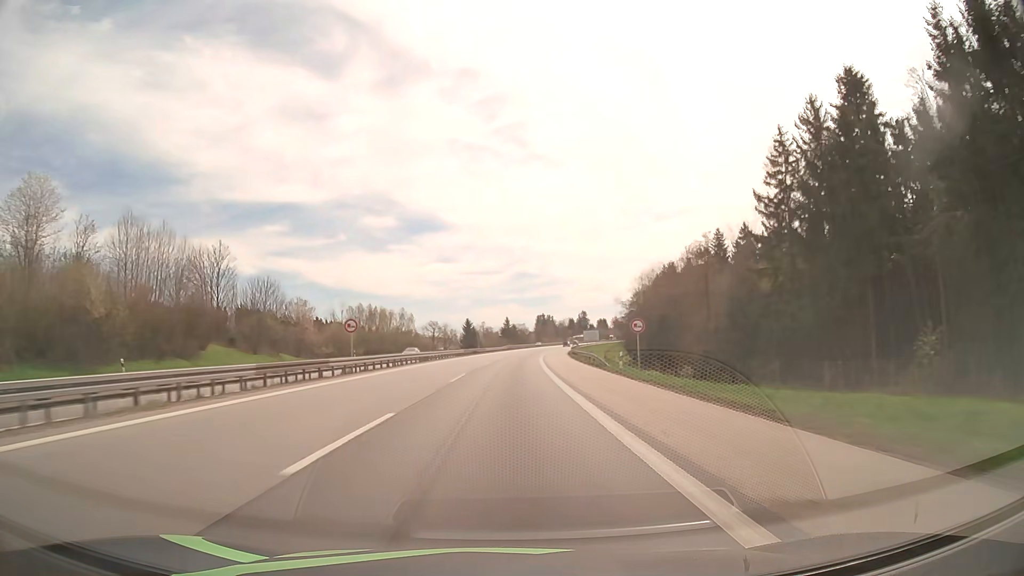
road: motorway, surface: asphalt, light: Day
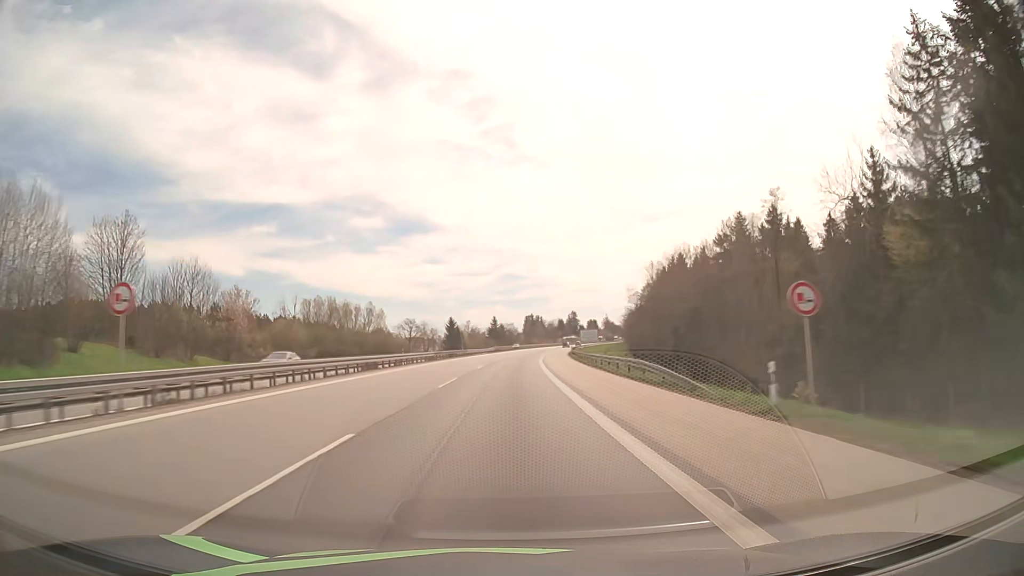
(+0.2, +21.2) m; +1°
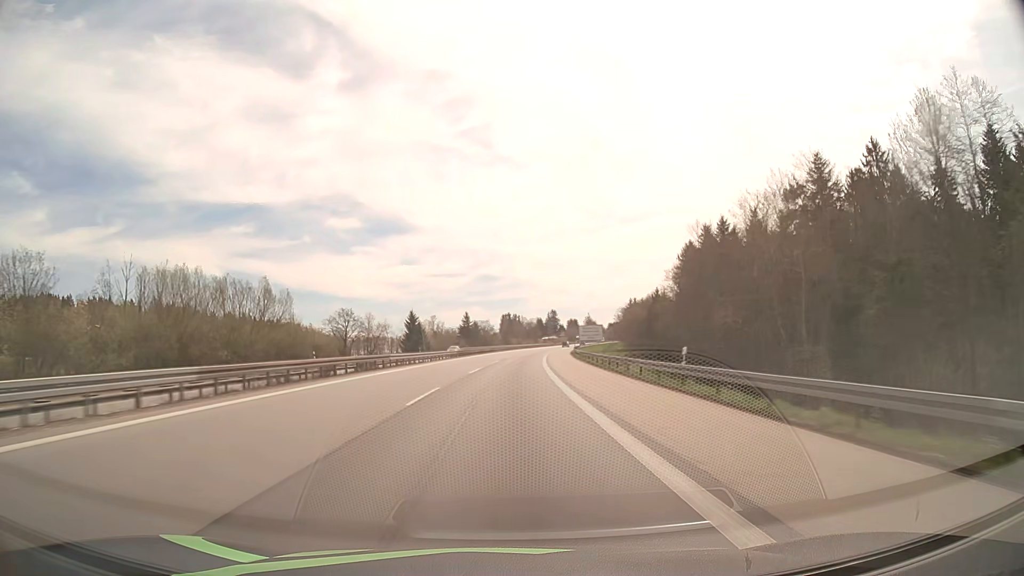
(+0.9, +42.4) m; +2°
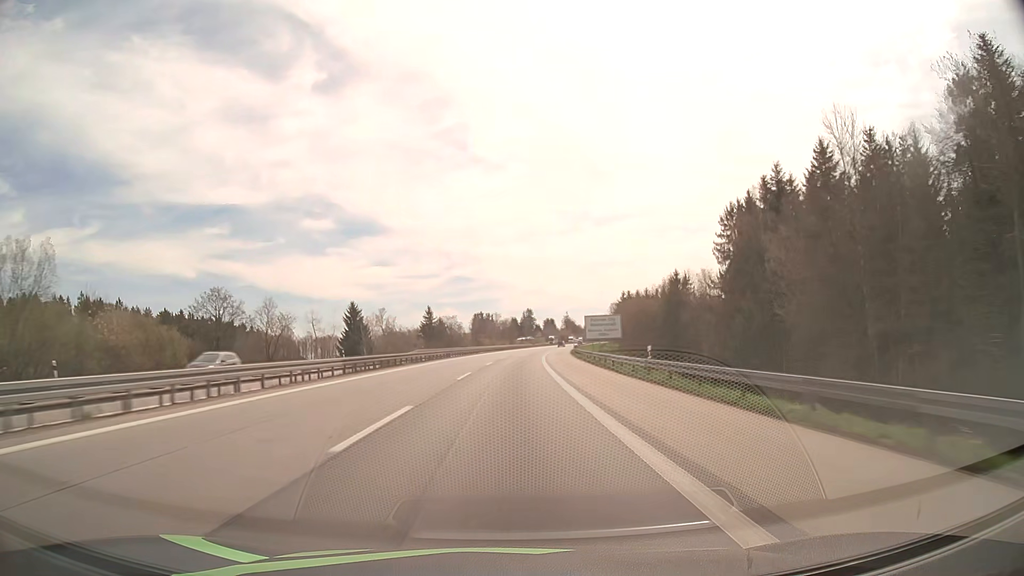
(+0.9, +42.4) m; +2°
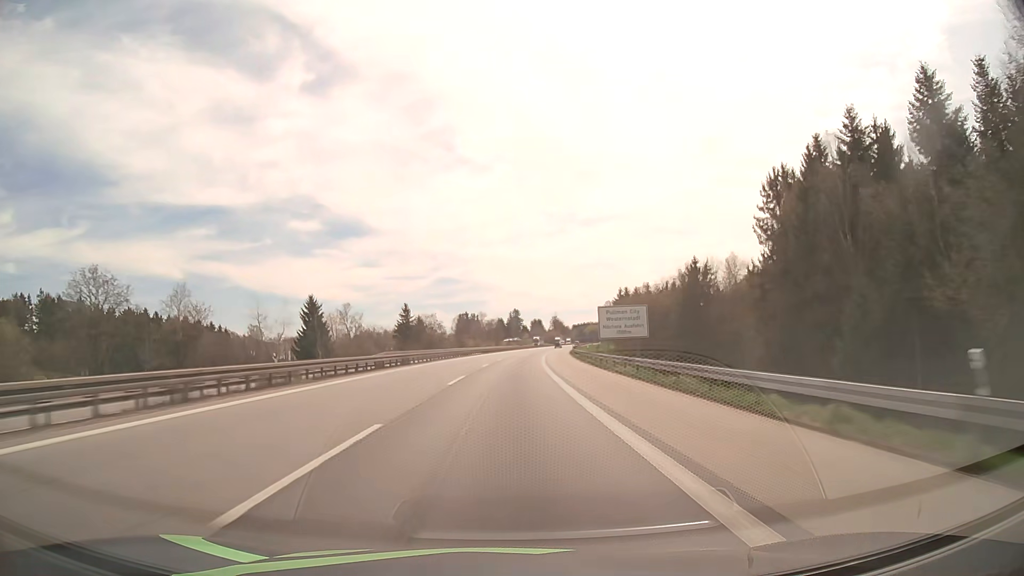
(+0.2, +21.2) m; +1°
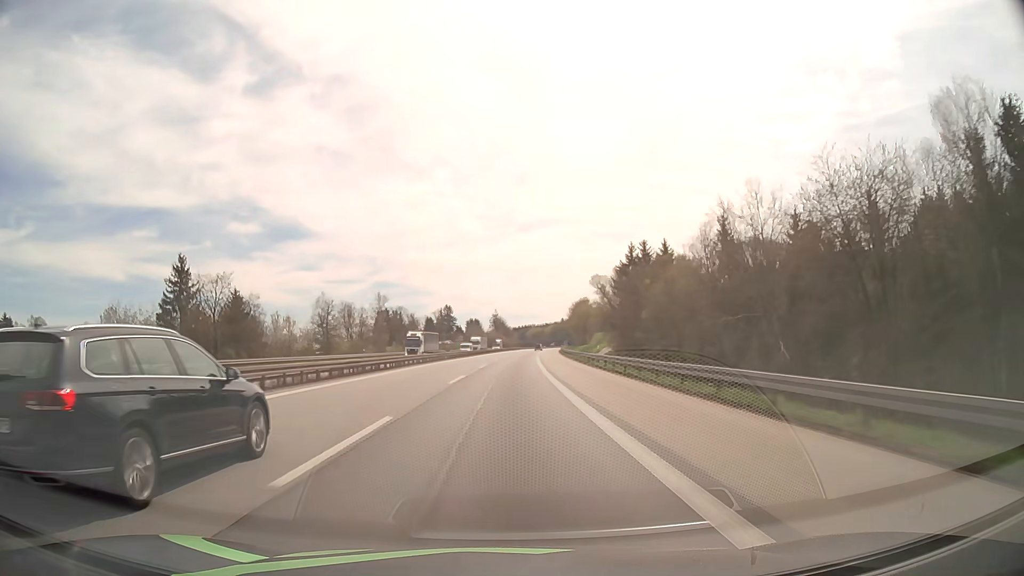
(+5.6, +105.7) m; +5°
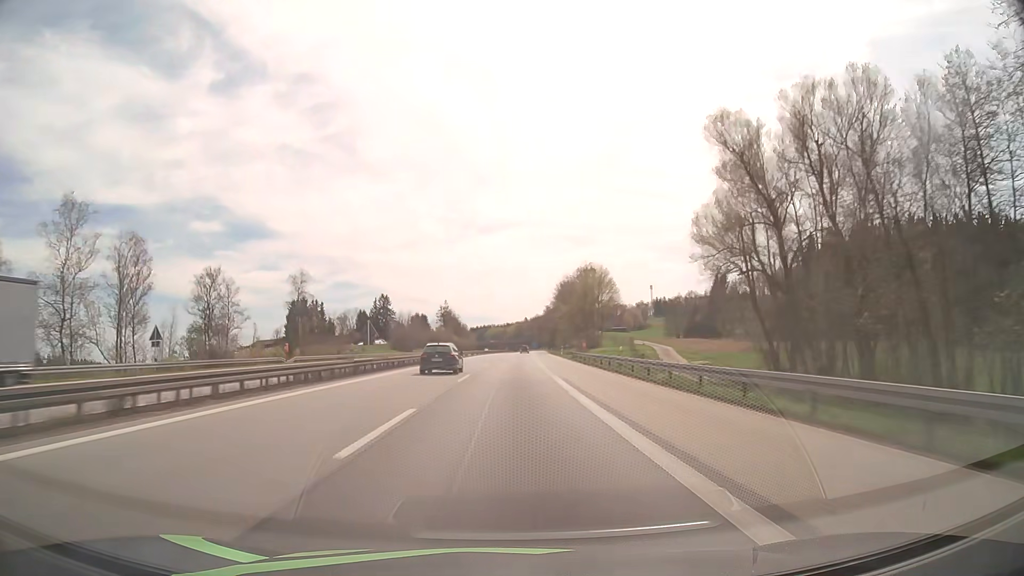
(+3.8, +106.0) m; +4°
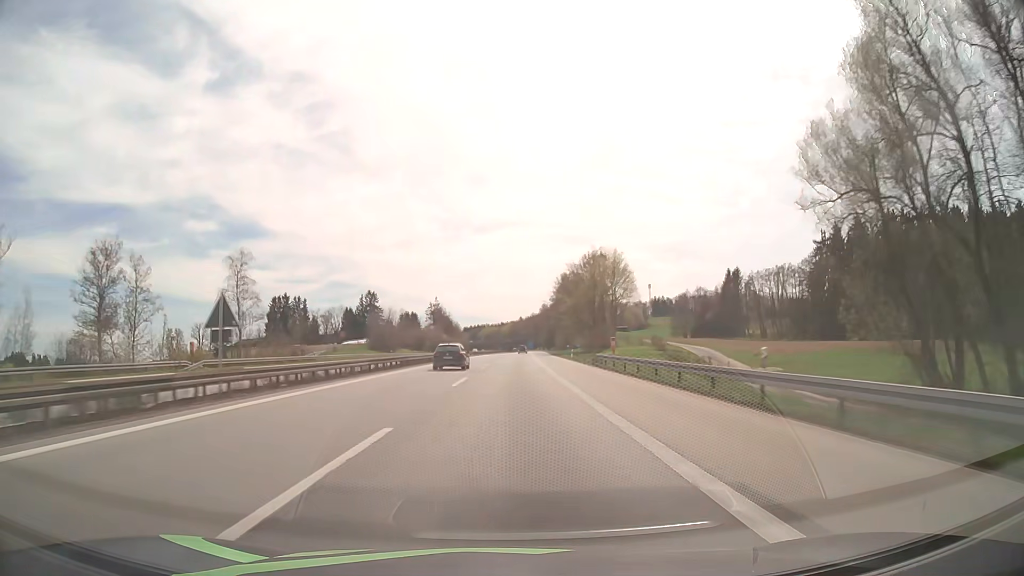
(+0.1, +21.2) m; +1°
(0, +10) (0, +20) (0, +30) (0, +40) (0, +50) (+1, +60) (+1, +70) (+1, +80) (+2, +90) (+2, +100) m
